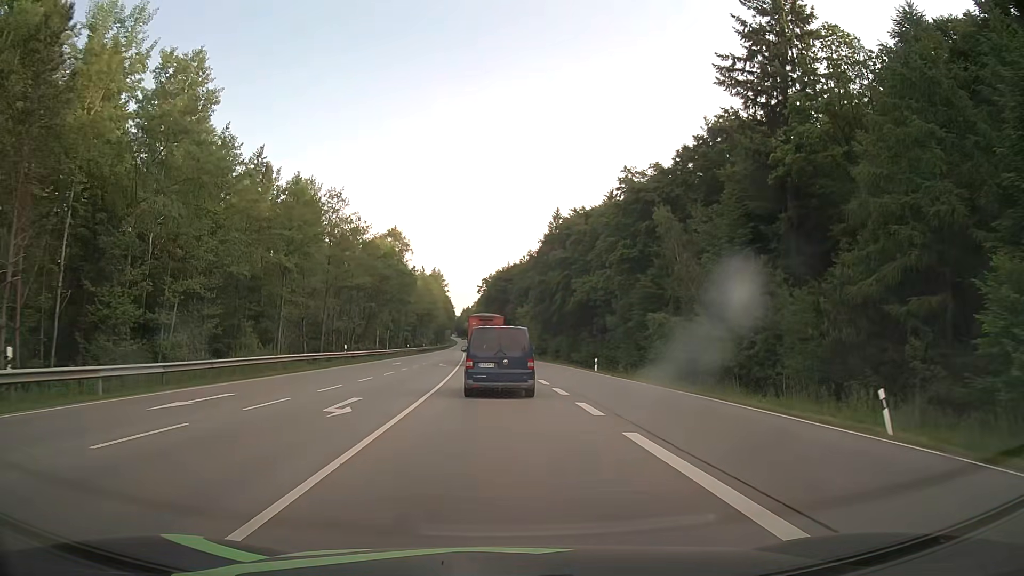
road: secondary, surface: asphalt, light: Day
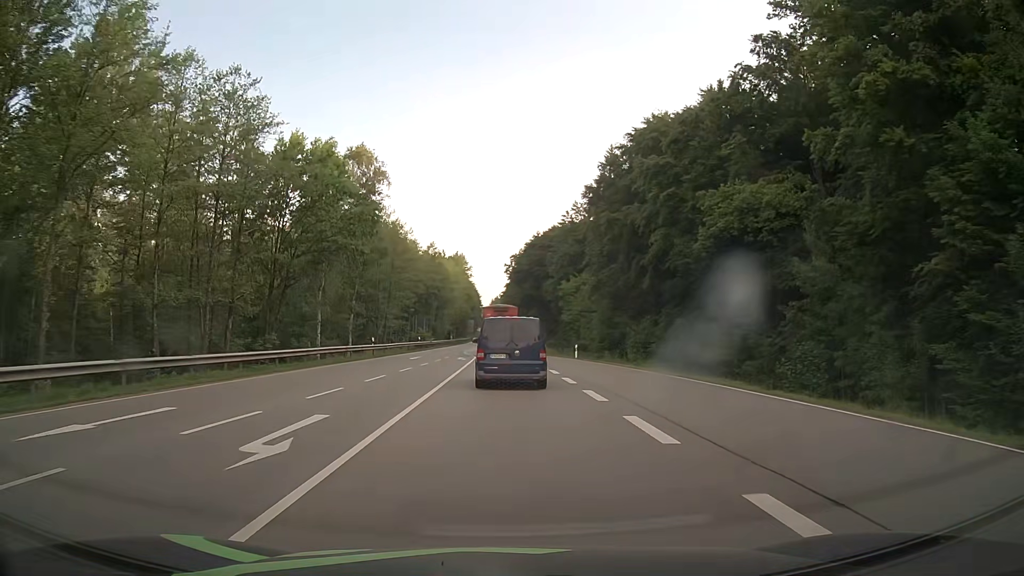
(-1.1, +41.2) m; -2°
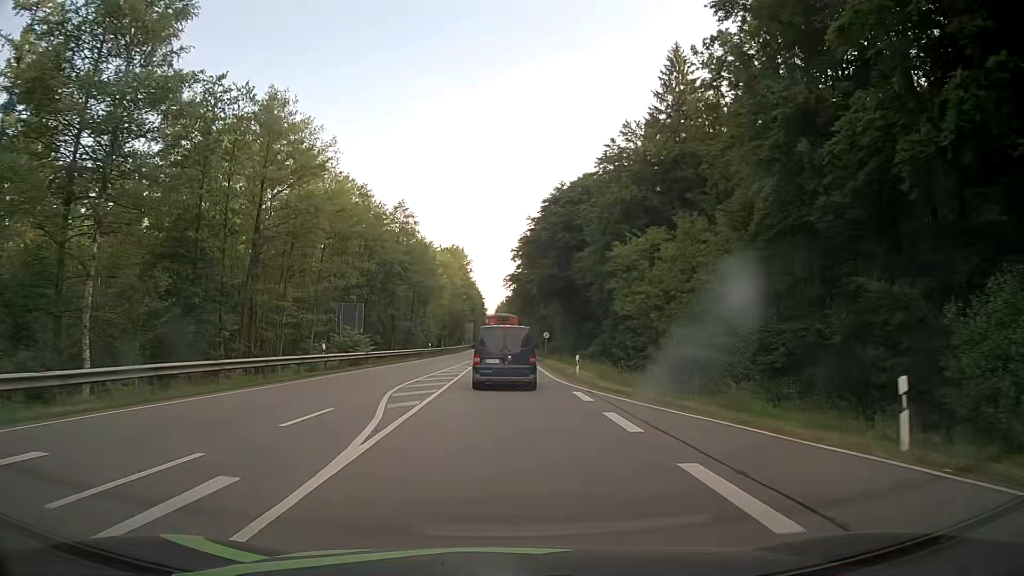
(-0.3, +40.1) m; -1°
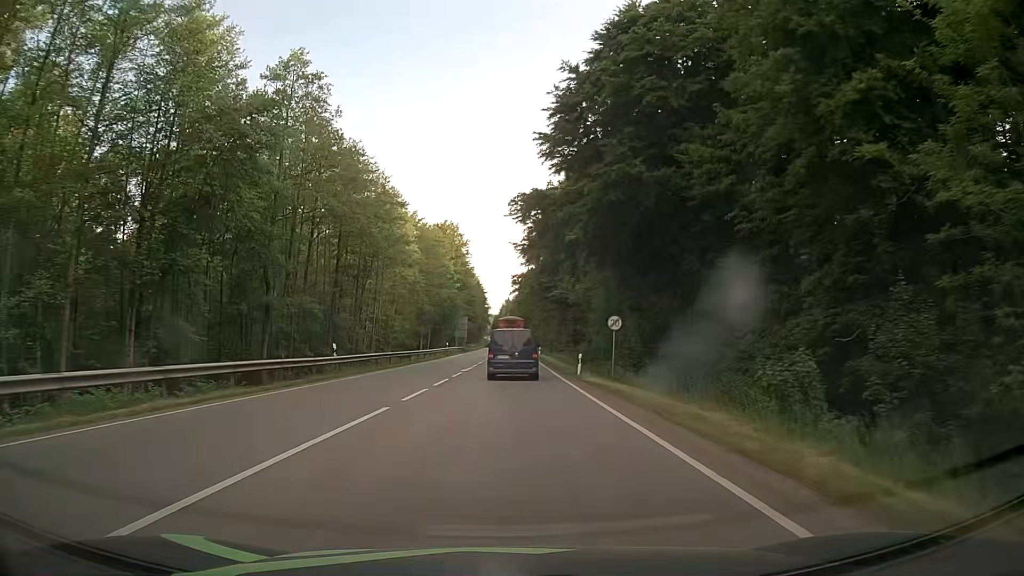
(0.0, +41.9) m; +1°
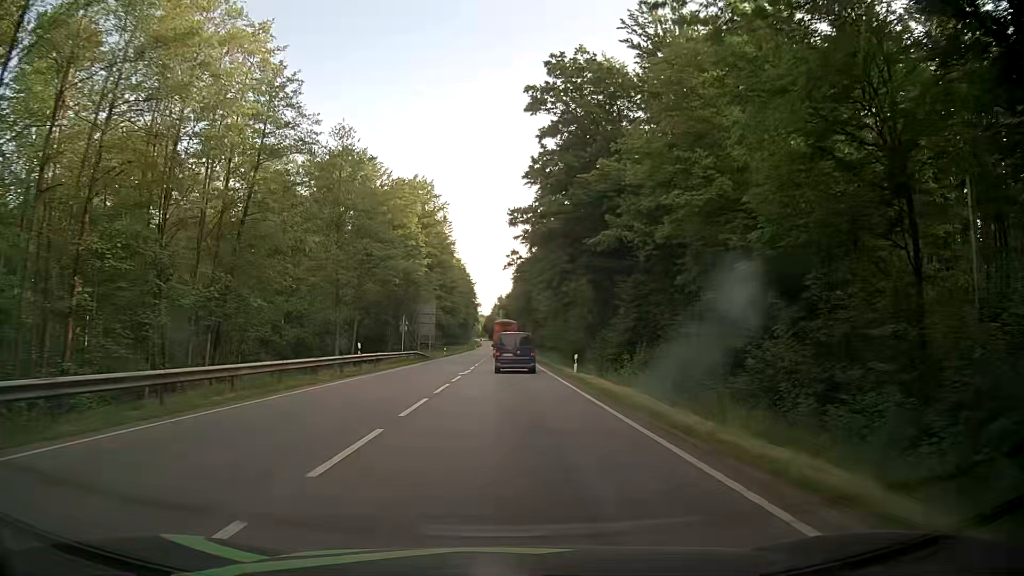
(-0.4, +45.4) m; 0°
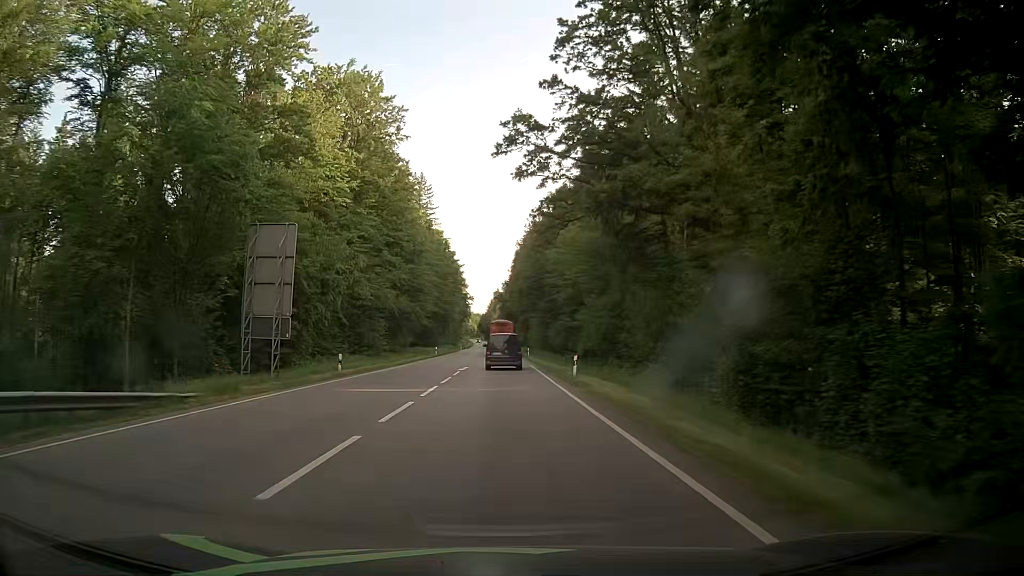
(-0.2, +49.2) m; 0°
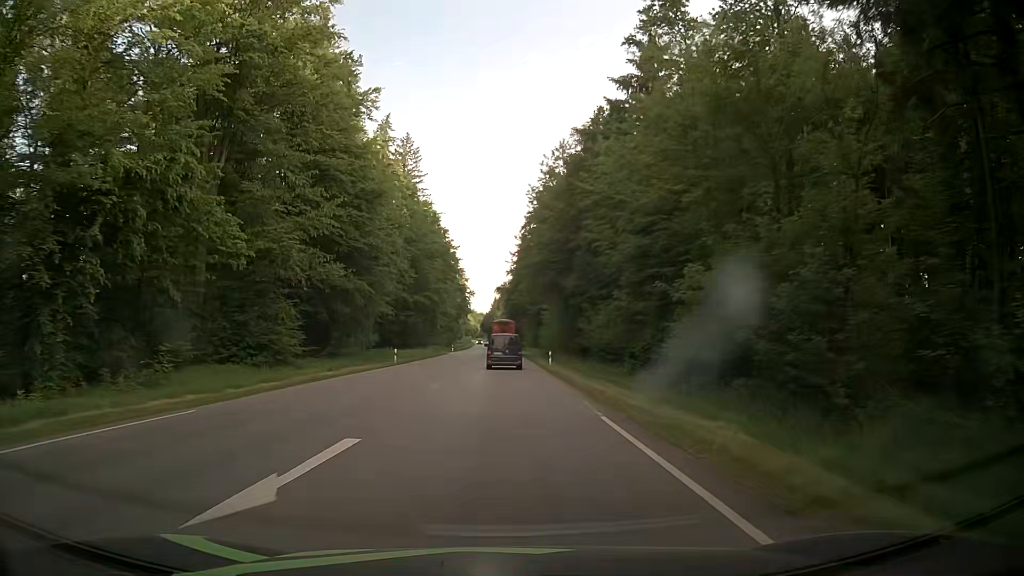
(-0.4, +30.8) m; -1°
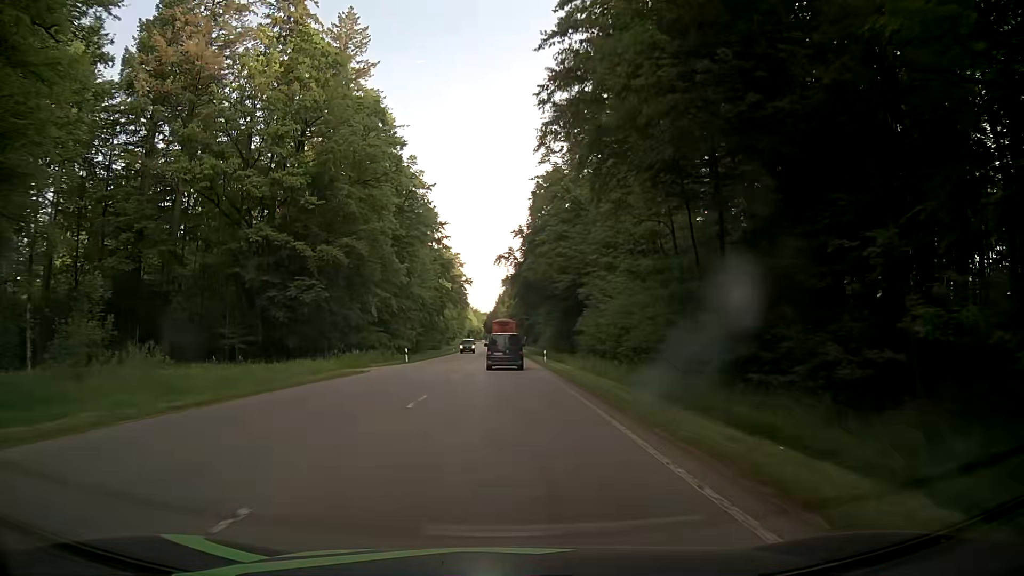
(+0.3, +52.0) m; -1°
(0, +10) (0, +20) (0, +30) (0, +40) (+1, +50) (+1, +60) (+1, +70) (+1, +80) (+1, +90) (+1, +100) m
